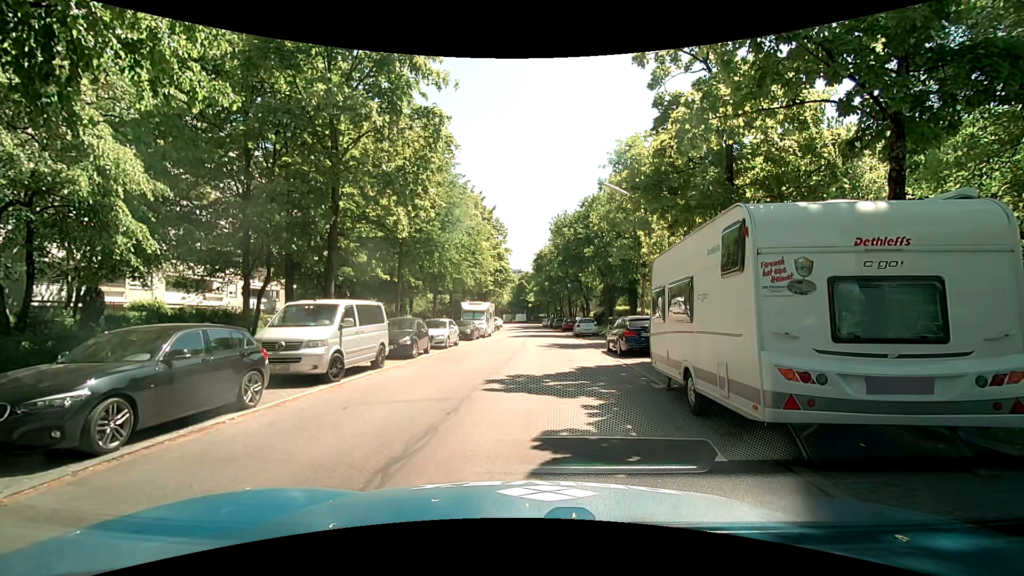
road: residential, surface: asphalt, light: Day
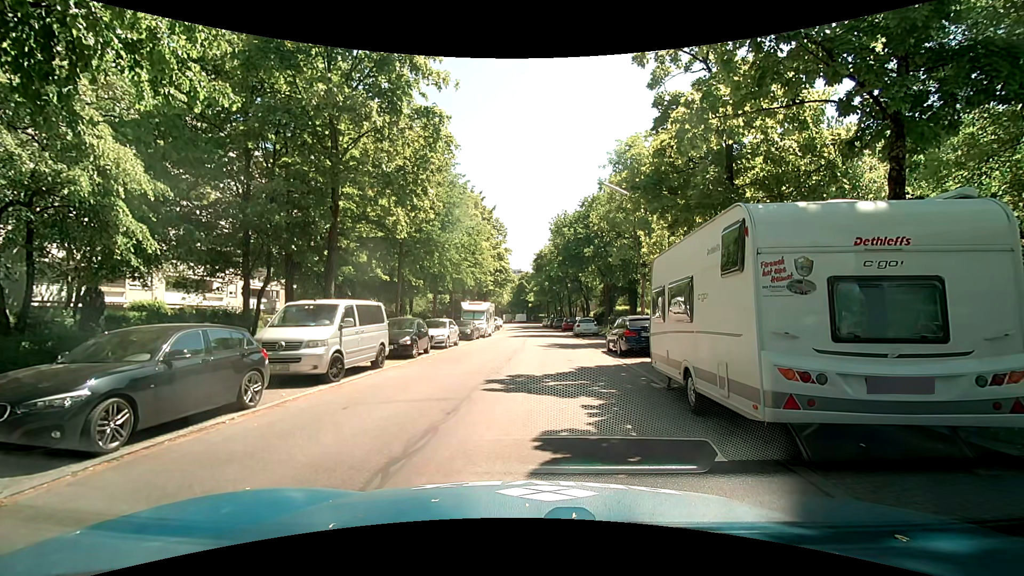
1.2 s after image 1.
(0.0, 0.0) m; 0°
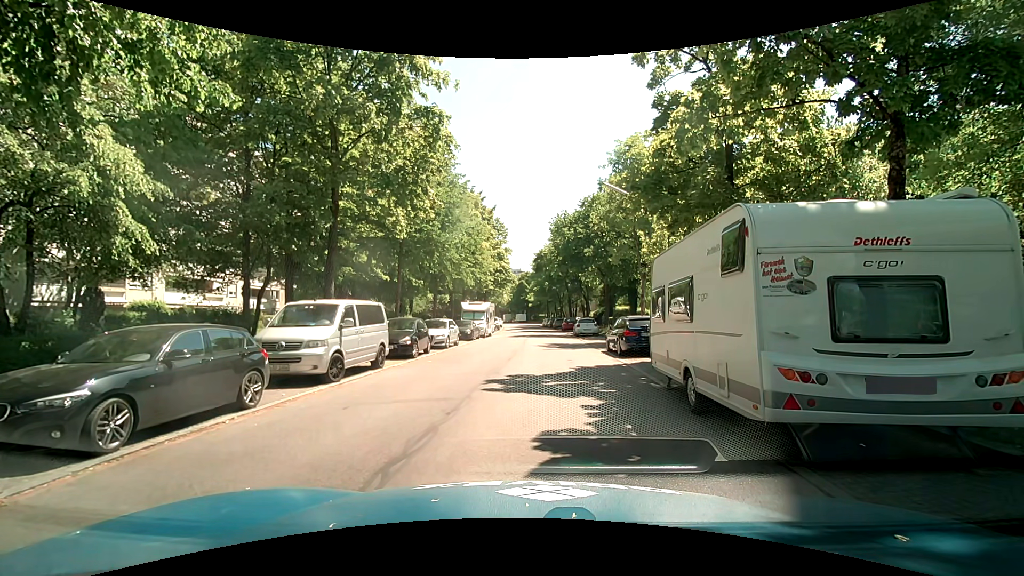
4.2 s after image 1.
(0.0, 0.0) m; 0°
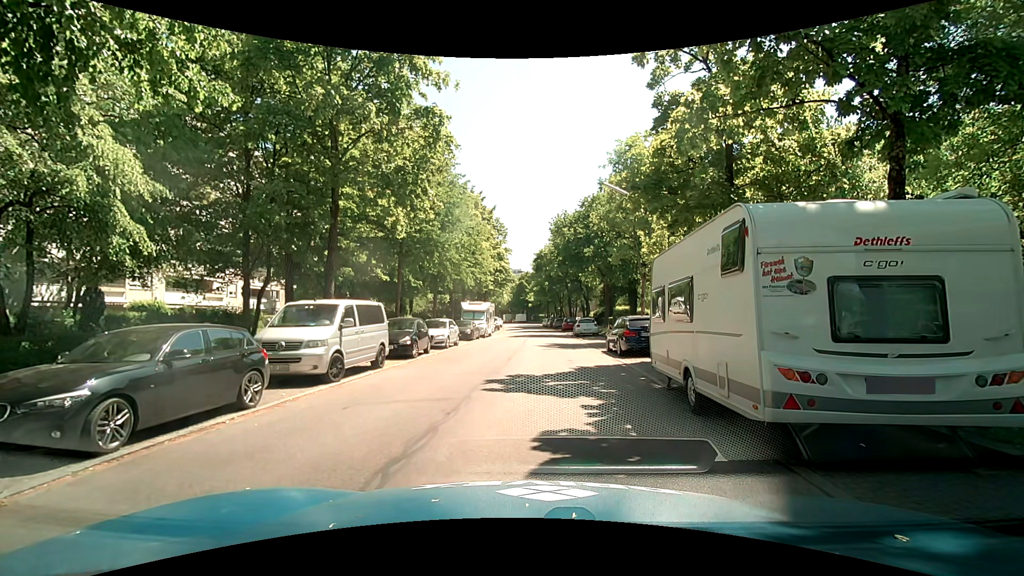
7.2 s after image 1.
(0.0, 0.0) m; 0°
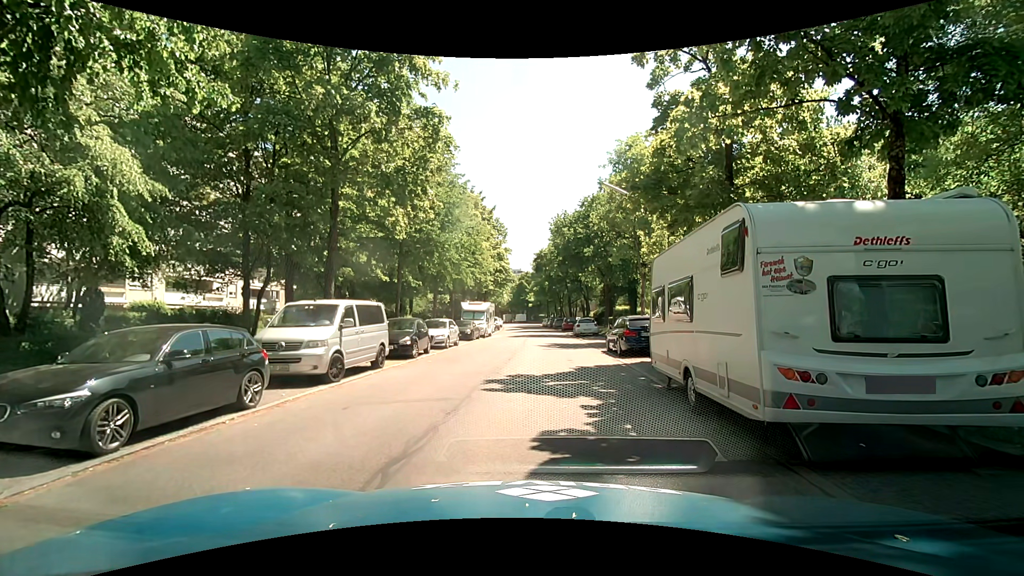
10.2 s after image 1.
(0.0, 0.0) m; 0°
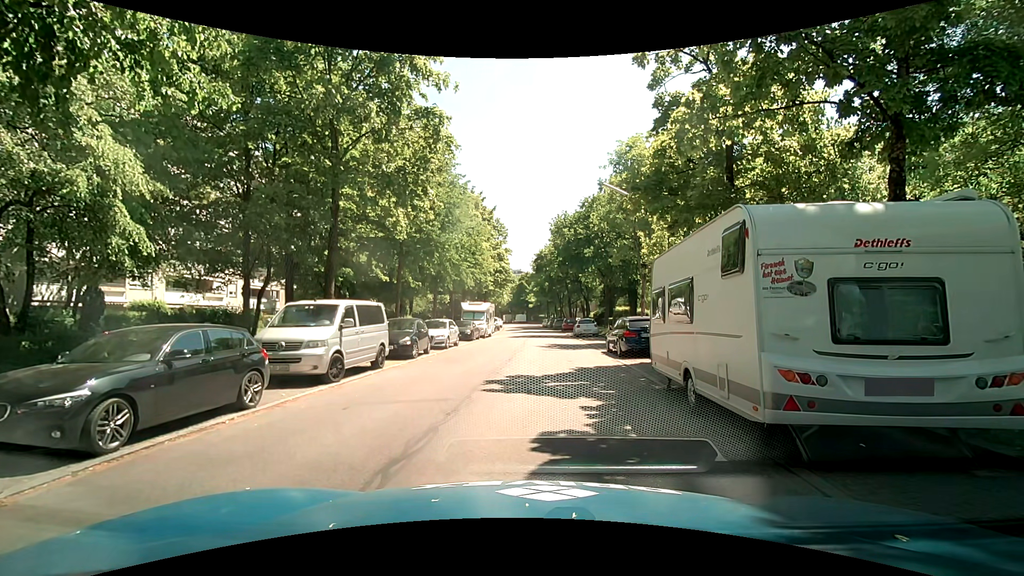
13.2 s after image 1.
(0.0, 0.0) m; 0°
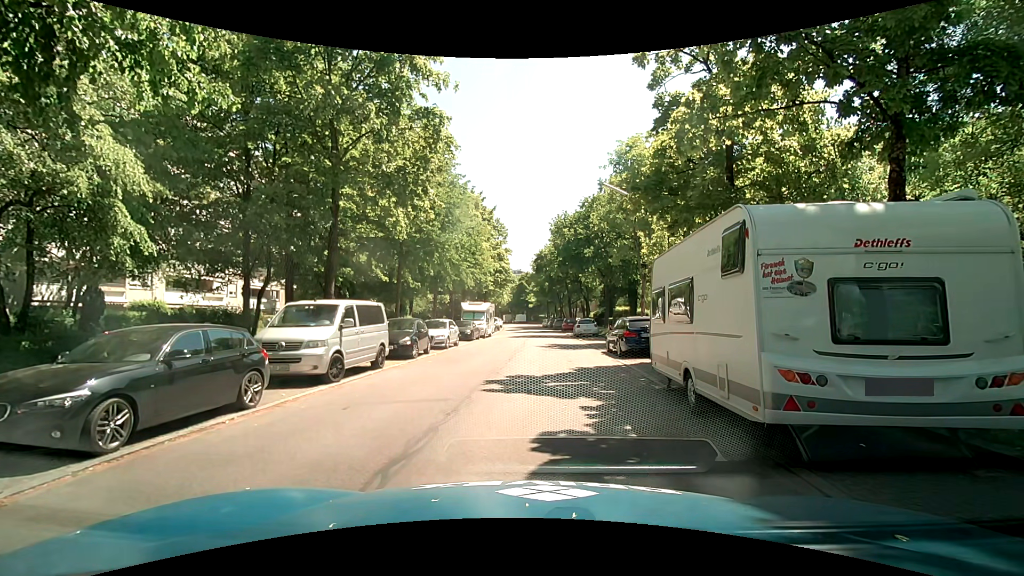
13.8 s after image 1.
(0.0, 0.0) m; 0°
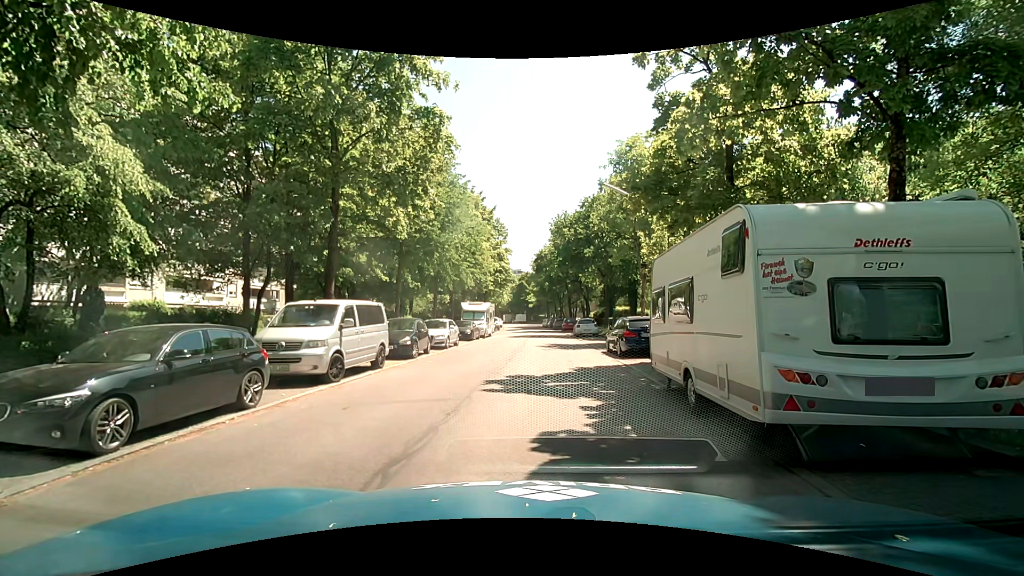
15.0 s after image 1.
(0.0, 0.0) m; 0°
